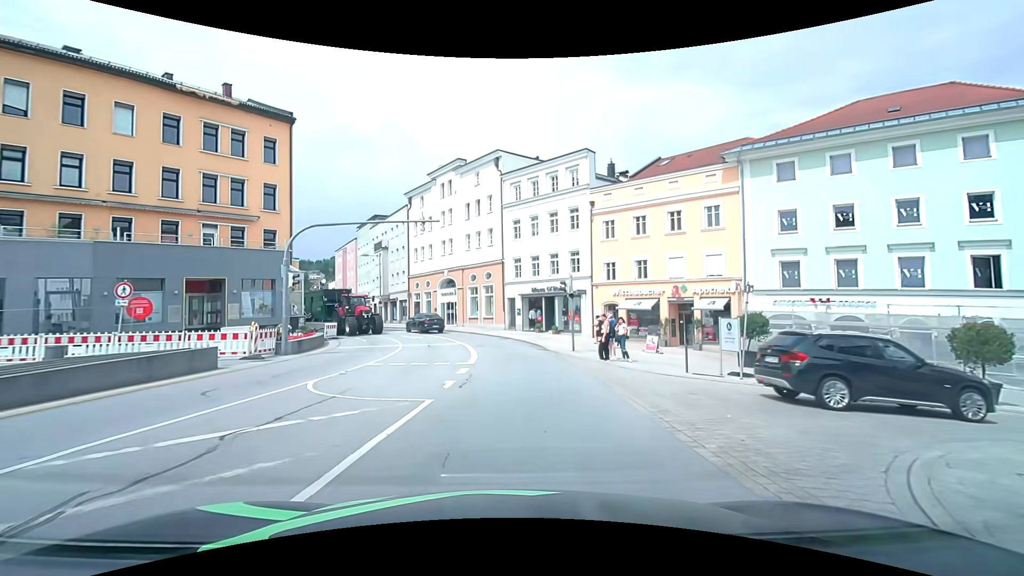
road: primary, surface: asphalt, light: Day
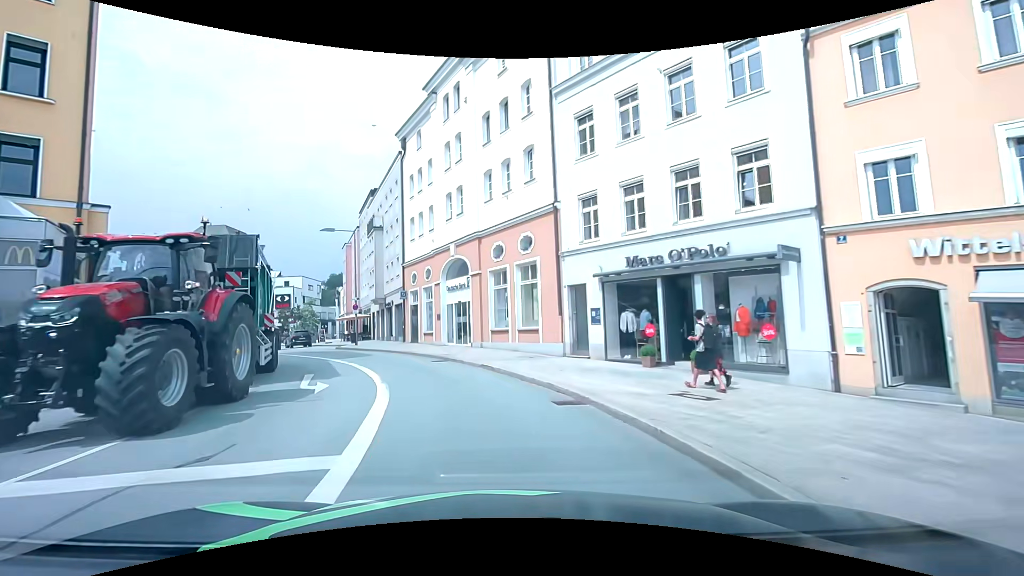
(-0.1, +23.3) m; -6°
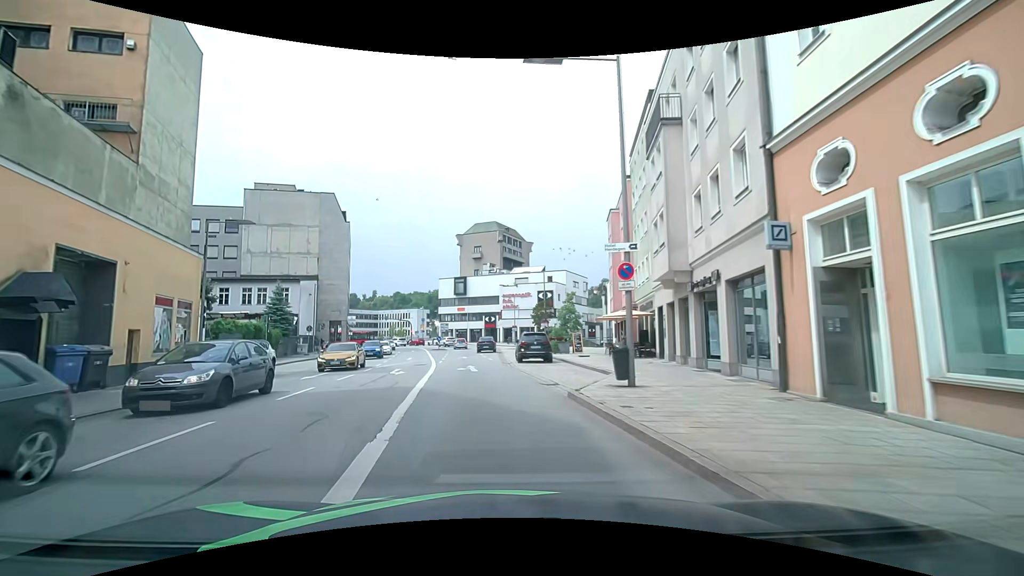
(-6.2, +23.2) m; -30°
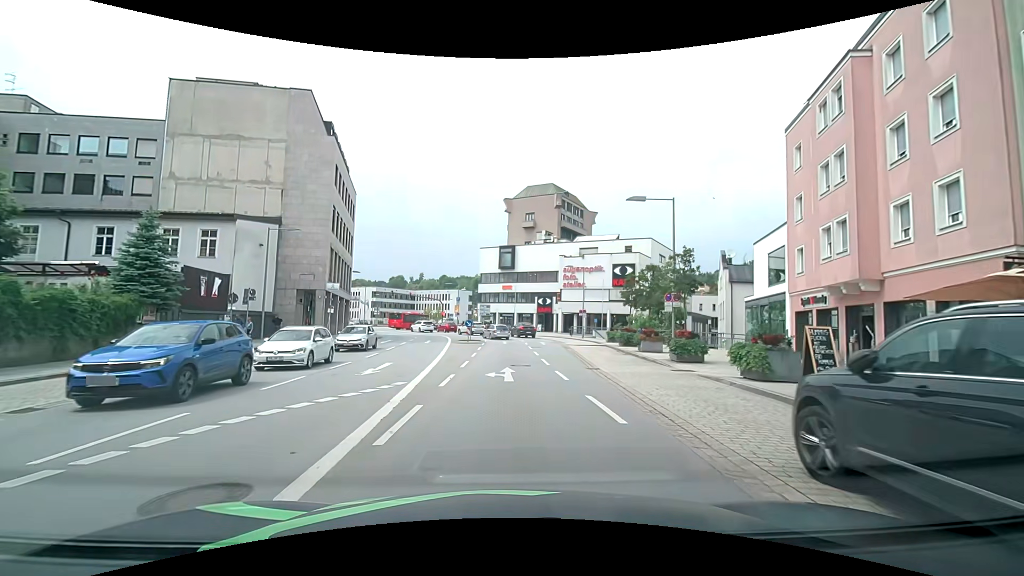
(-2.8, +24.3) m; -5°
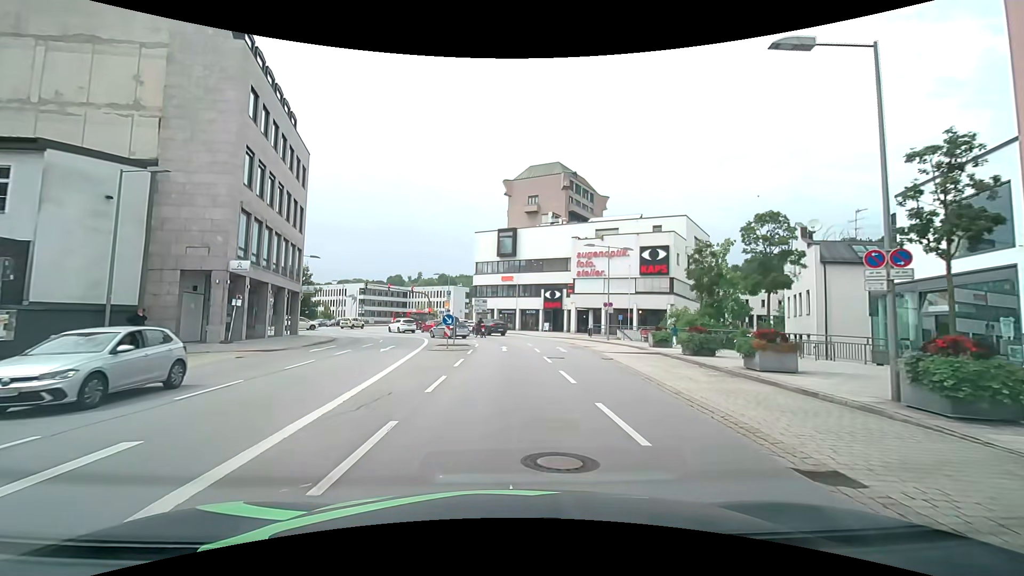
(-0.5, +13.6) m; 0°
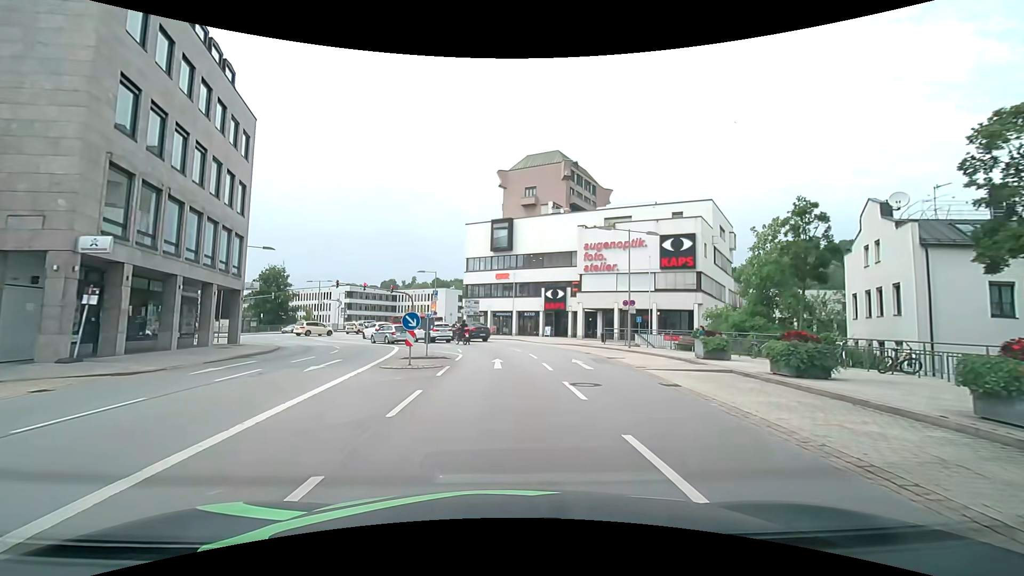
(0.0, +8.5) m; -1°
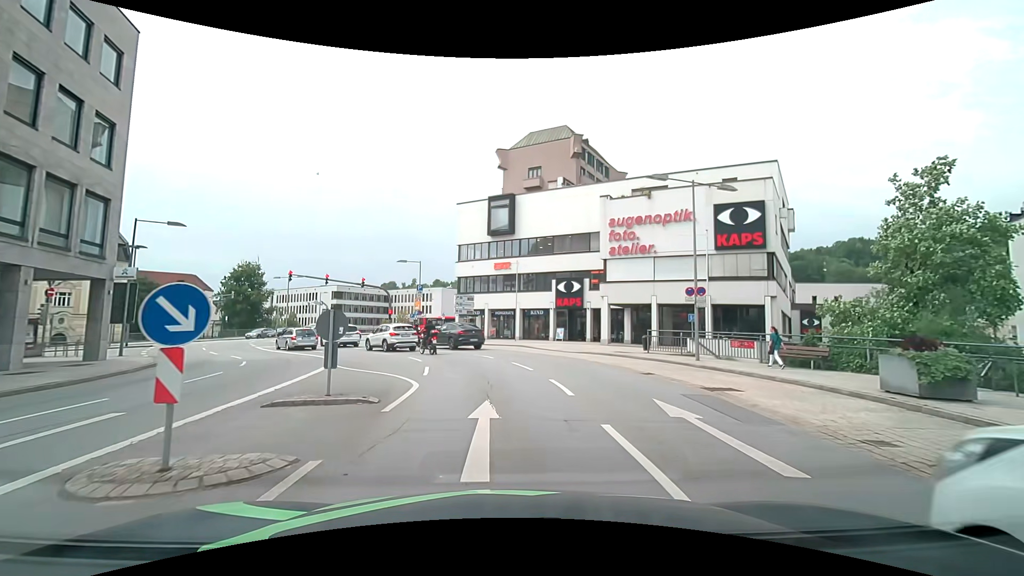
(+0.1, +11.4) m; 0°
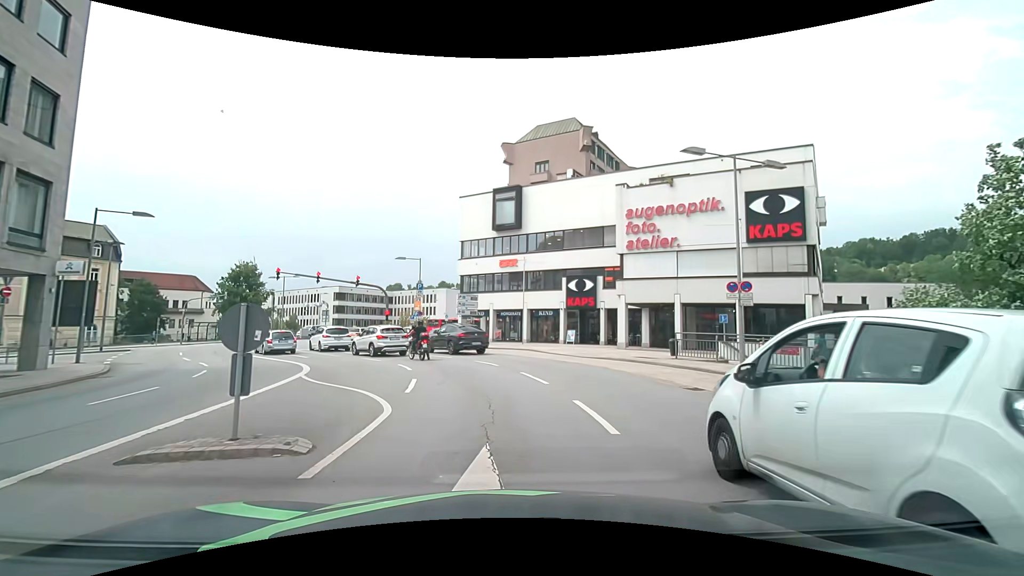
(0.0, +3.4) m; 0°
